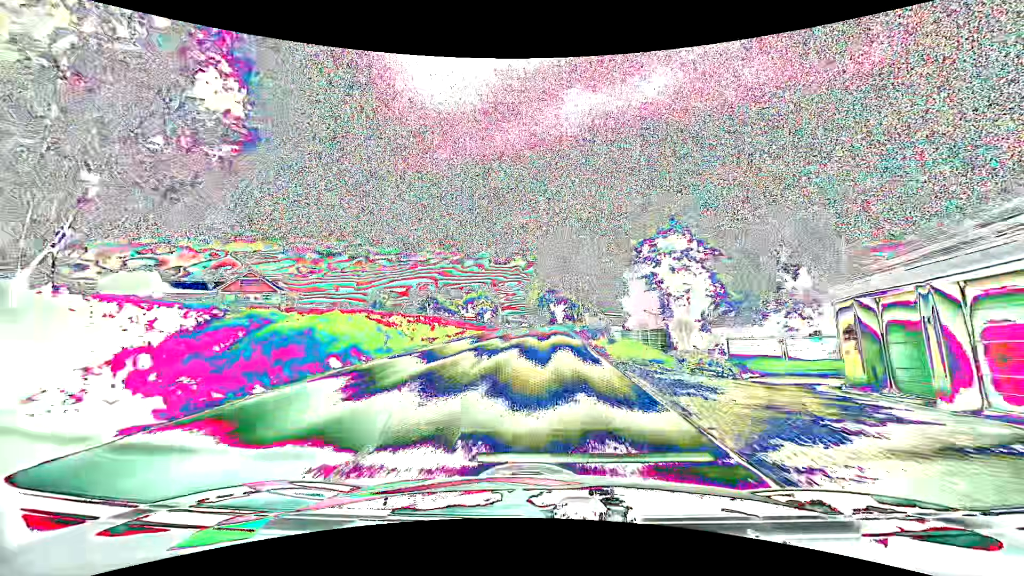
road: tertiary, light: Day
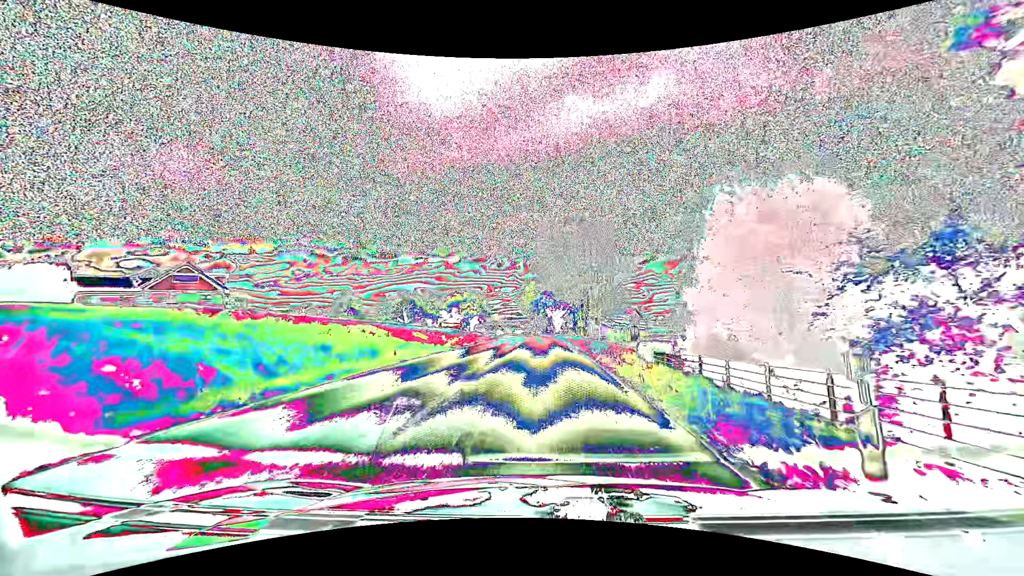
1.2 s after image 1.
(0.0, +14.9) m; 0°
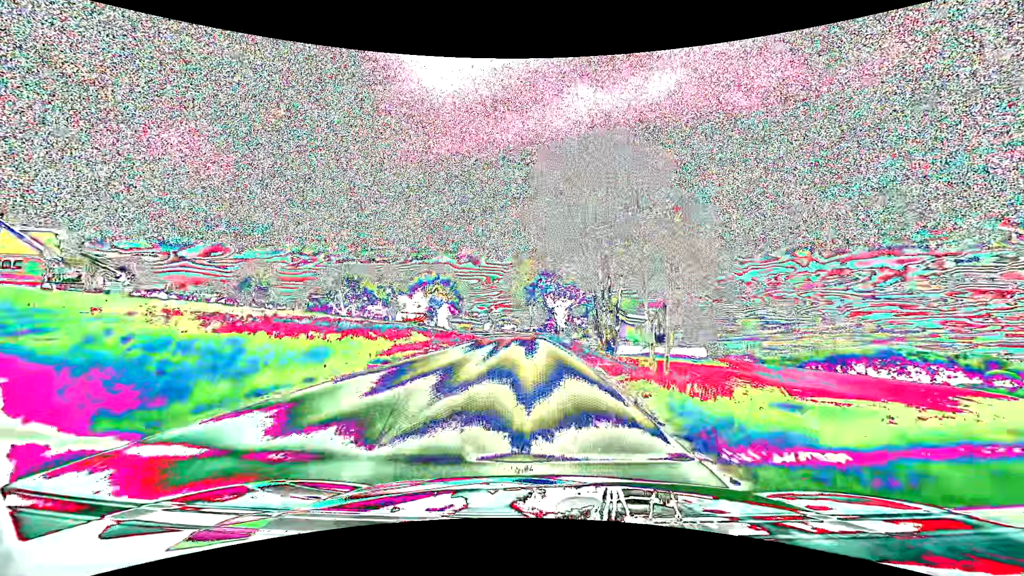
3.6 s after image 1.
(+0.2, +27.5) m; +1°
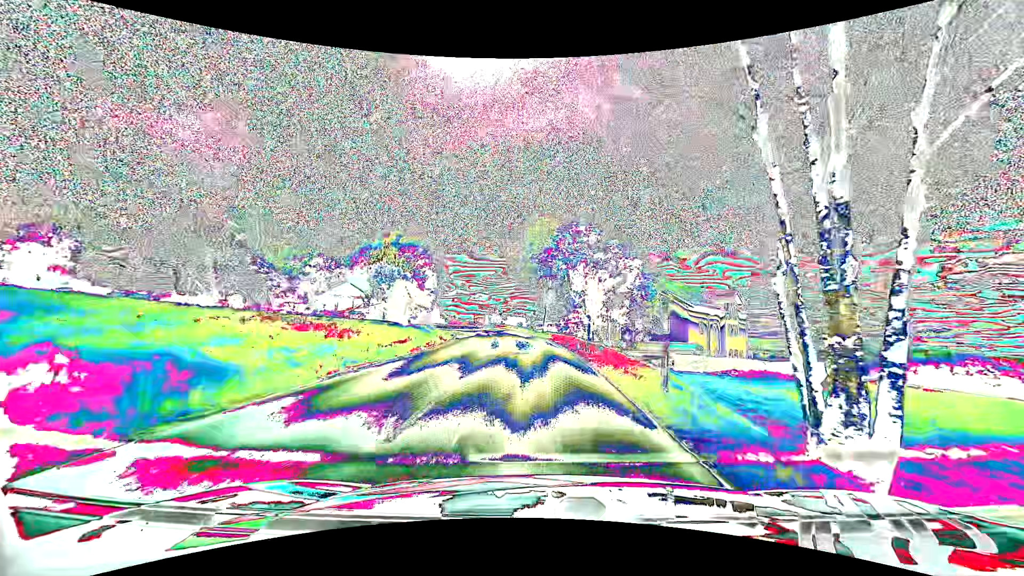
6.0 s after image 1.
(-0.3, +27.6) m; -2°
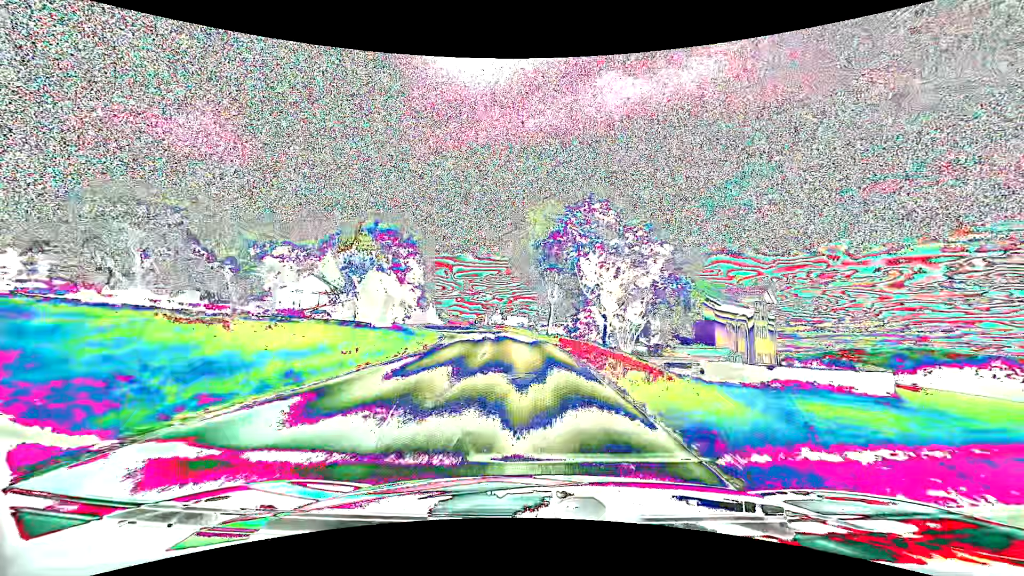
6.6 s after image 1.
(0.0, +7.0) m; 0°
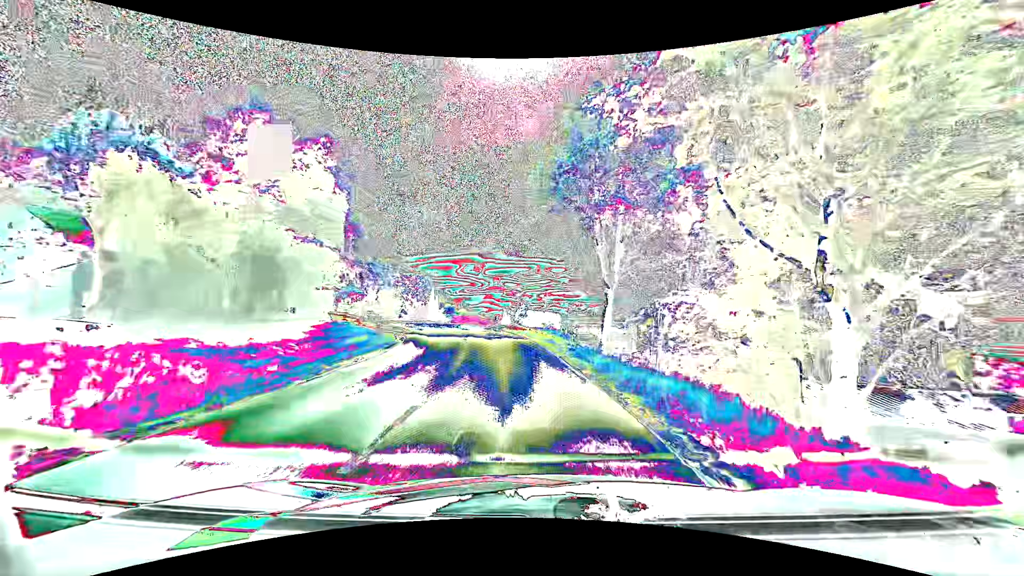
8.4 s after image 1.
(-0.4, +21.5) m; -3°
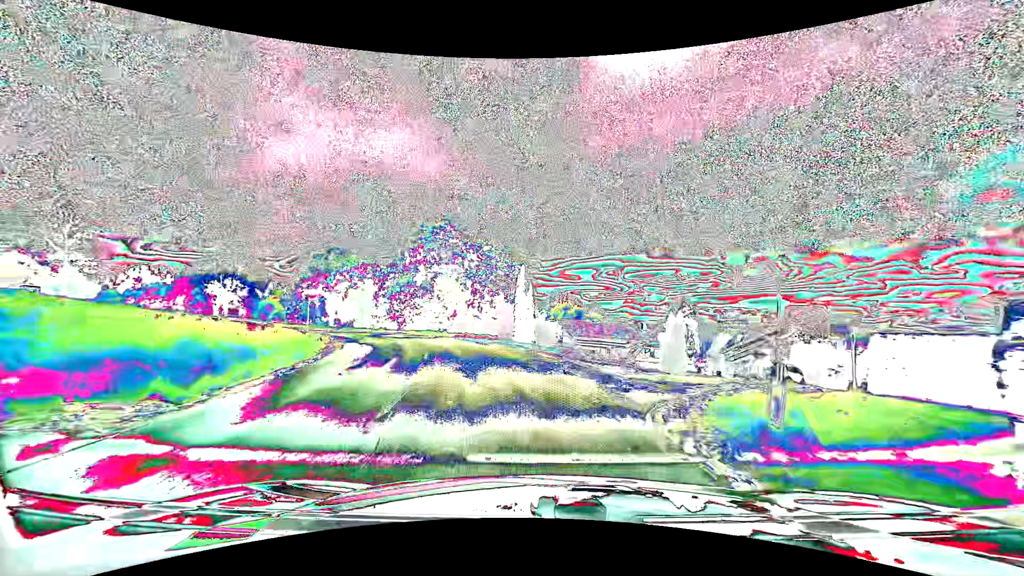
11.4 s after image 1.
(-3.7, +35.0) m; -16°
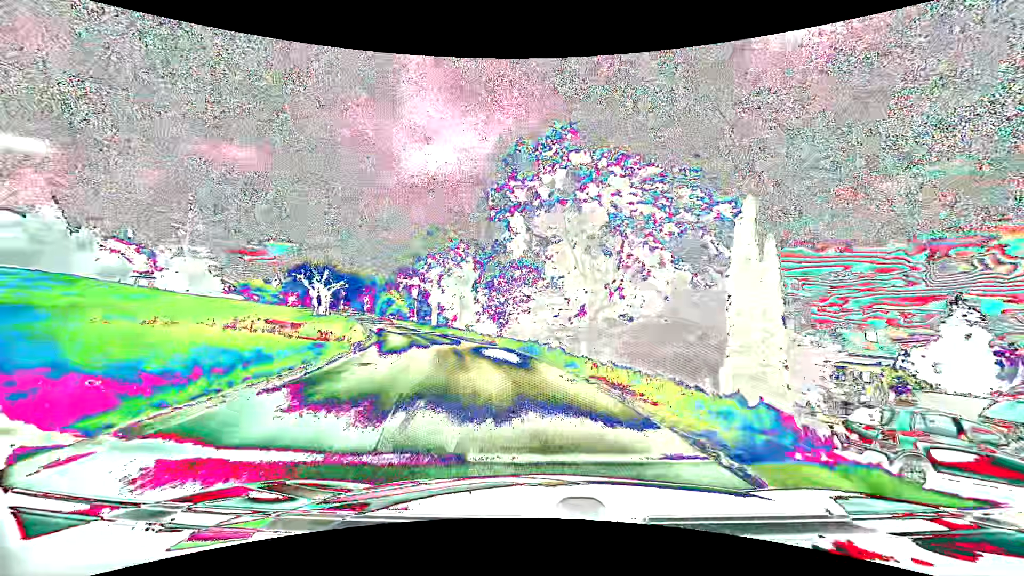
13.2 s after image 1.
(-2.5, +18.9) m; -15°
(-1, +10) (-2, +20) (-5, +29) (-8, +39) (-11, +48) (-15, +58) (-19, +67) (-23, +76) (-27, +85) (-31, +94) m
